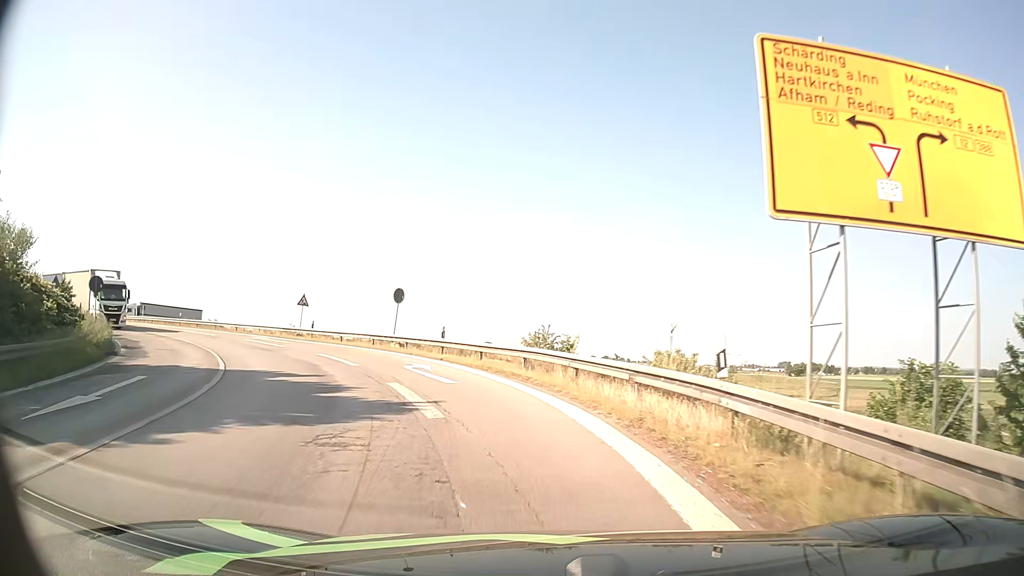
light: Day
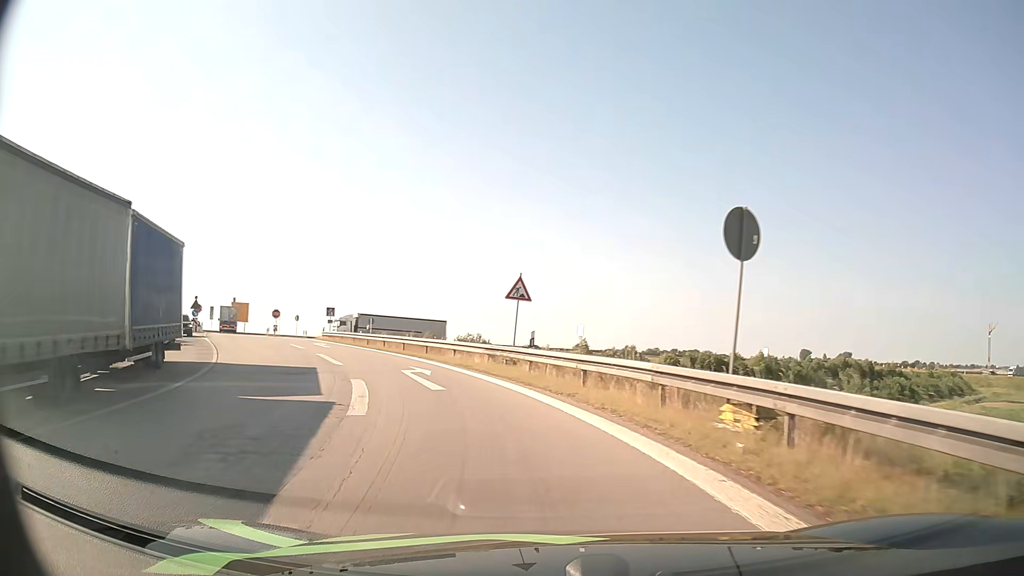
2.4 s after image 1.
(-4.9, +23.4) m; -27°
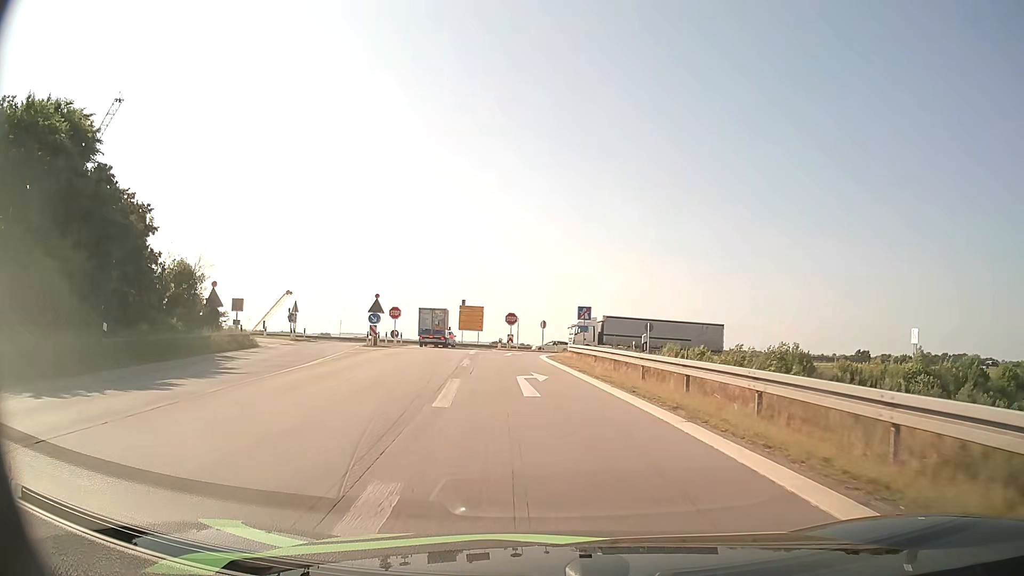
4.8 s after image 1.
(-5.6, +22.8) m; -24°
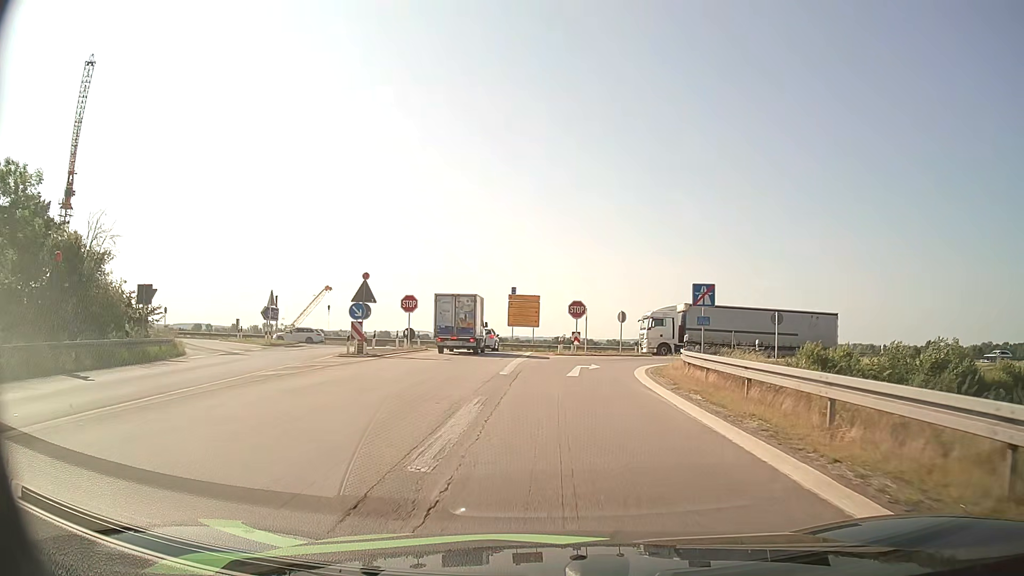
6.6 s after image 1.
(-1.0, +17.5) m; -6°
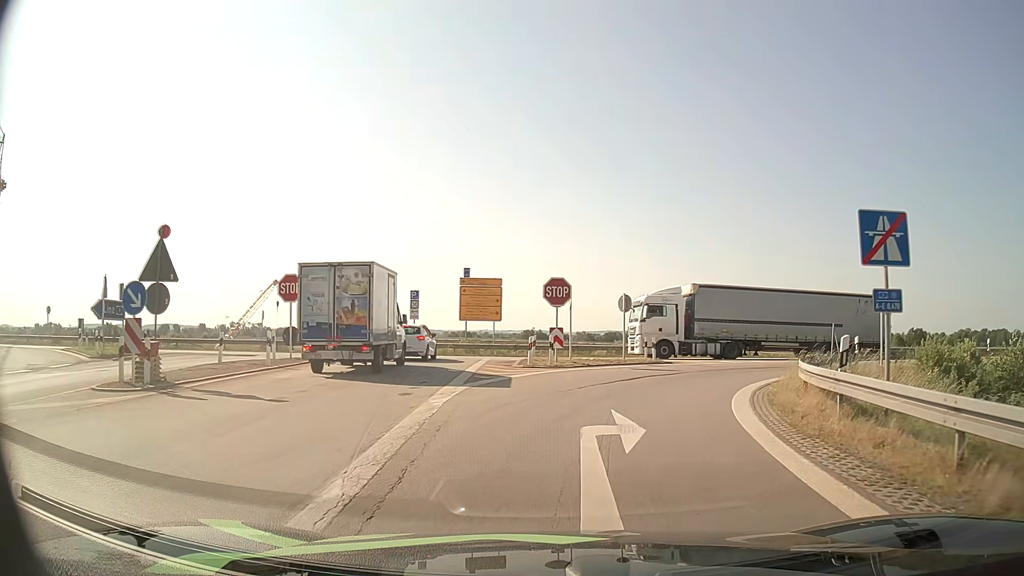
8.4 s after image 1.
(+0.1, +15.0) m; +3°
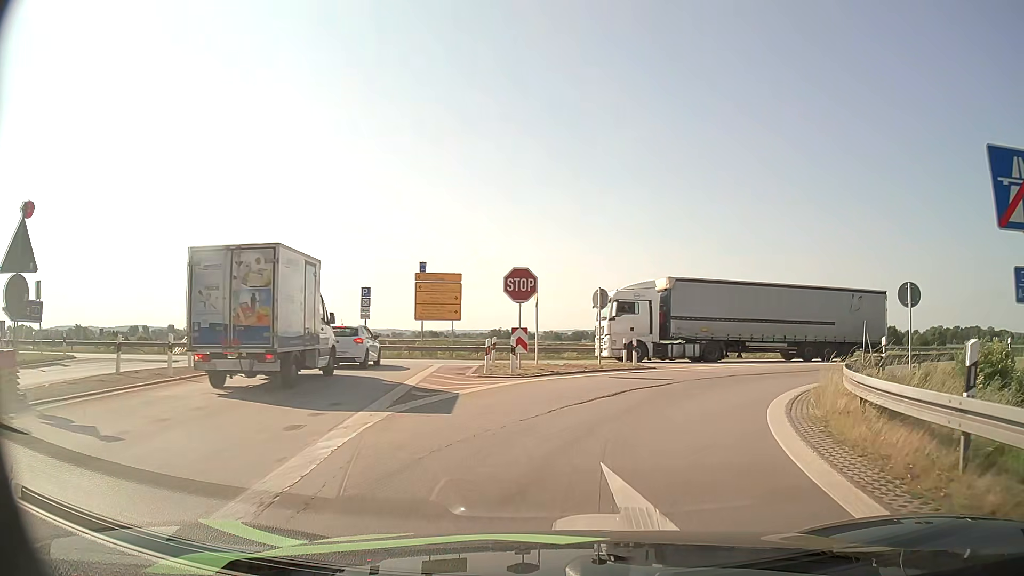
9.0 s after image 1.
(+0.1, +4.1) m; +3°
